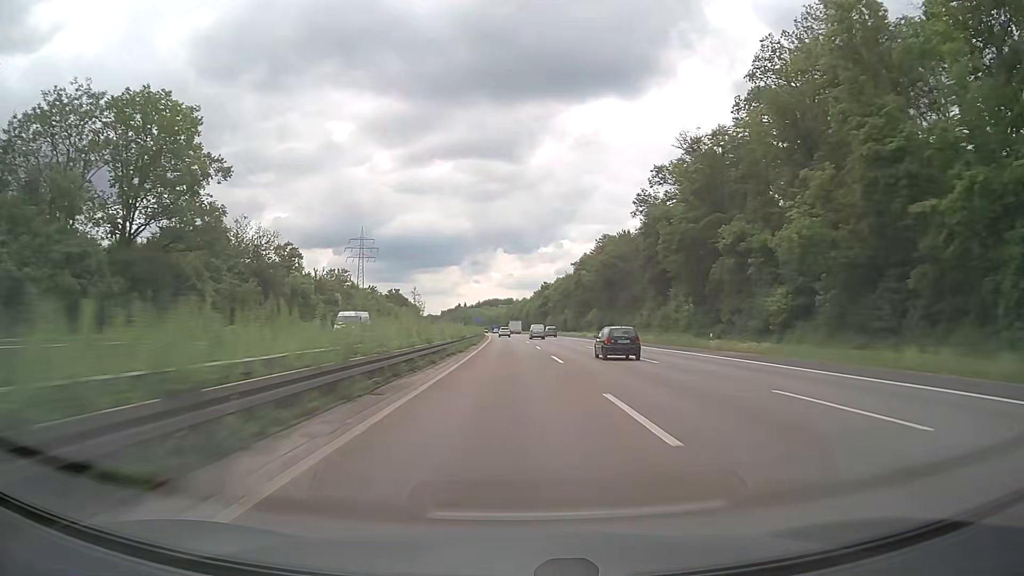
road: motorway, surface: asphalt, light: Day
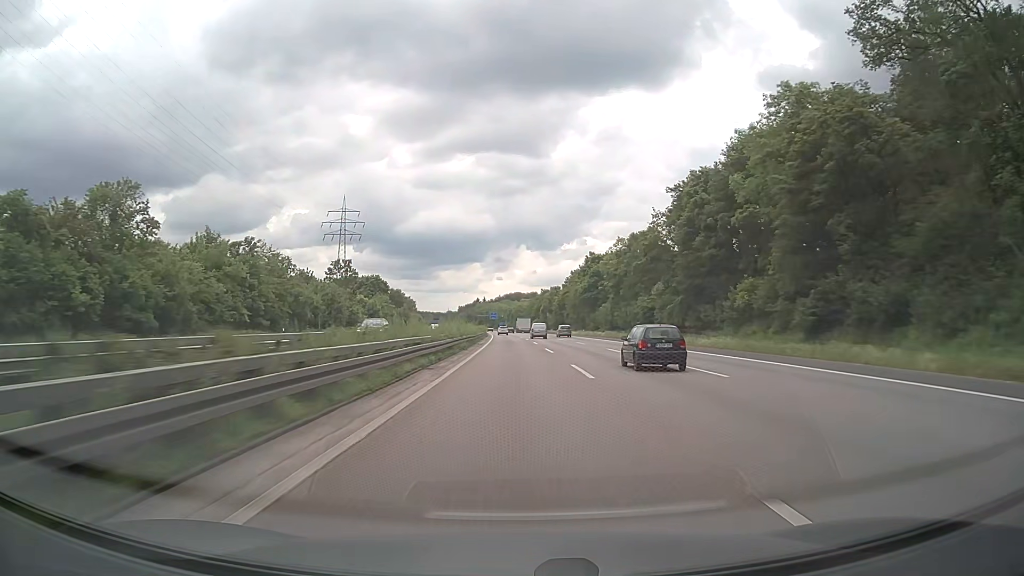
(-1.5, +80.6) m; -2°
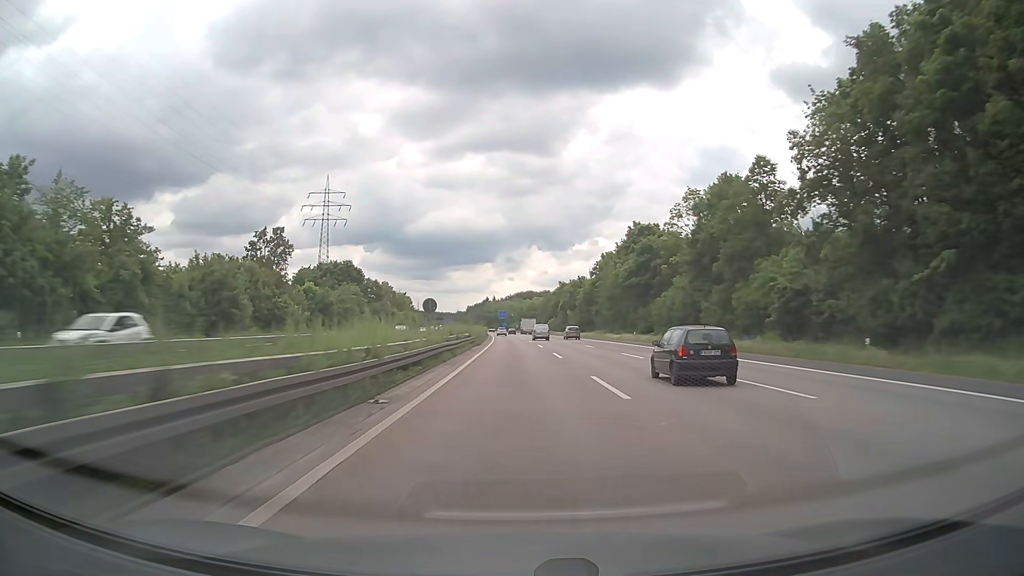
(-0.3, +40.7) m; -1°
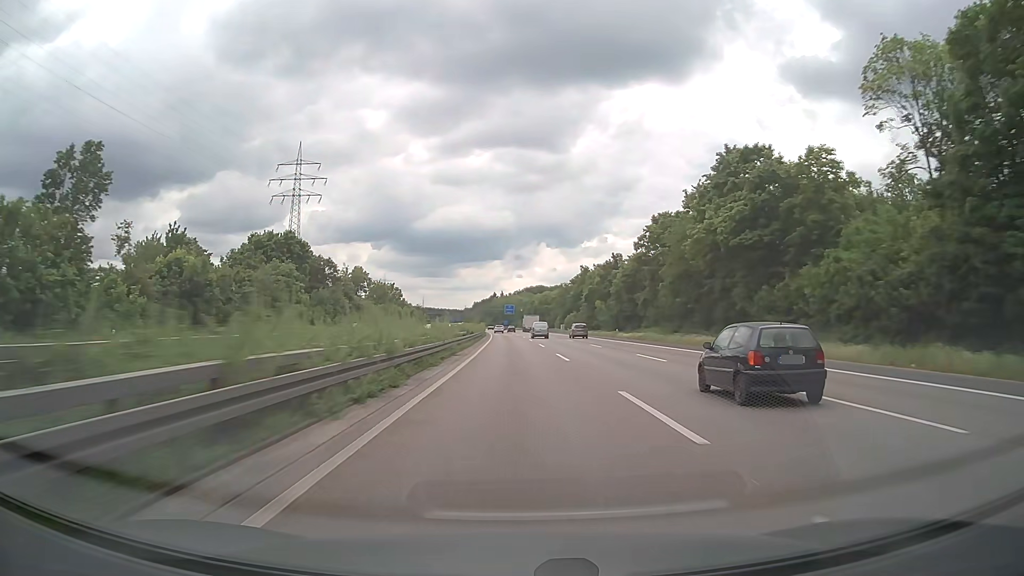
(-0.3, +40.9) m; -1°
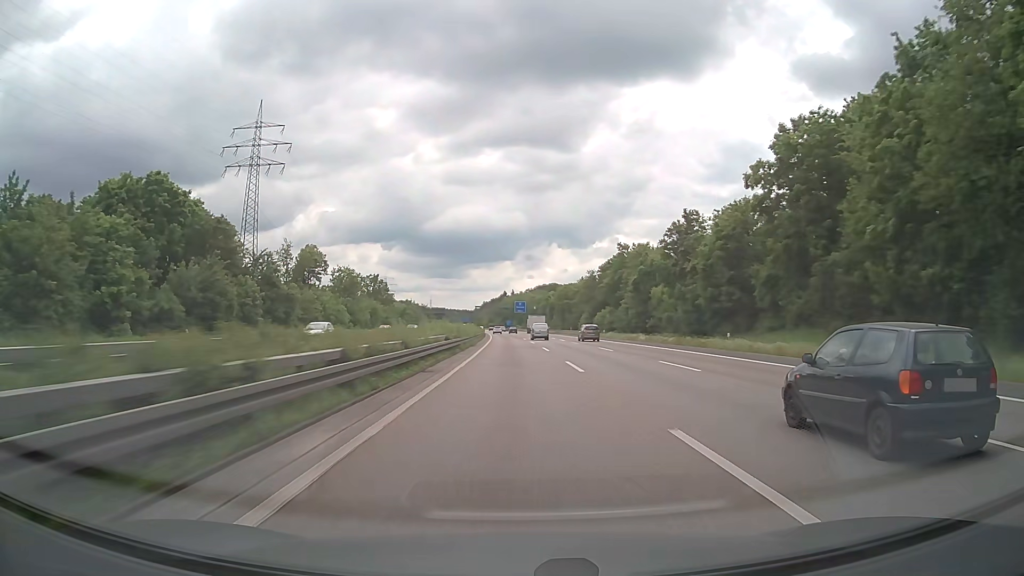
(-0.3, +41.0) m; -1°
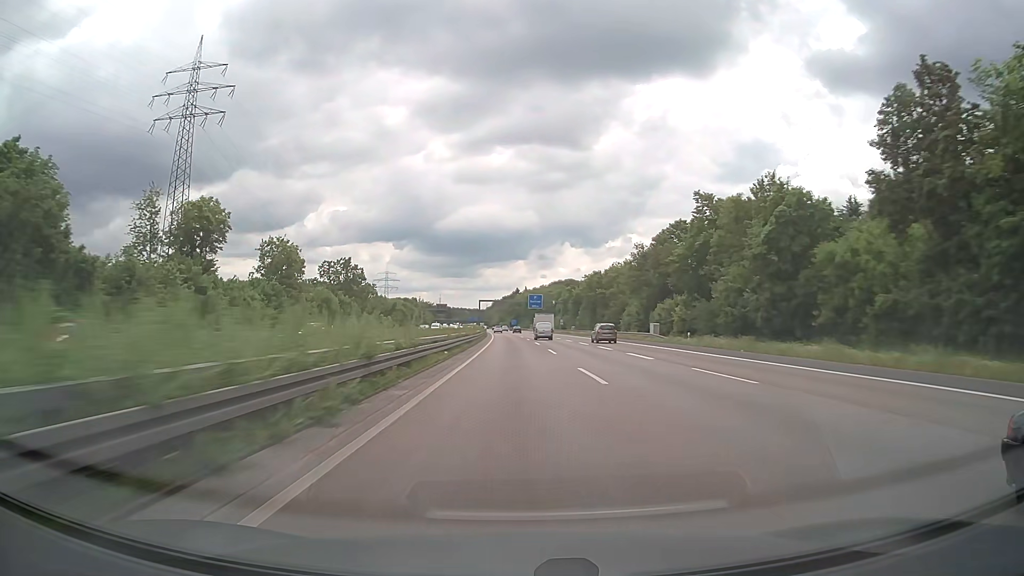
(-0.3, +41.1) m; -1°
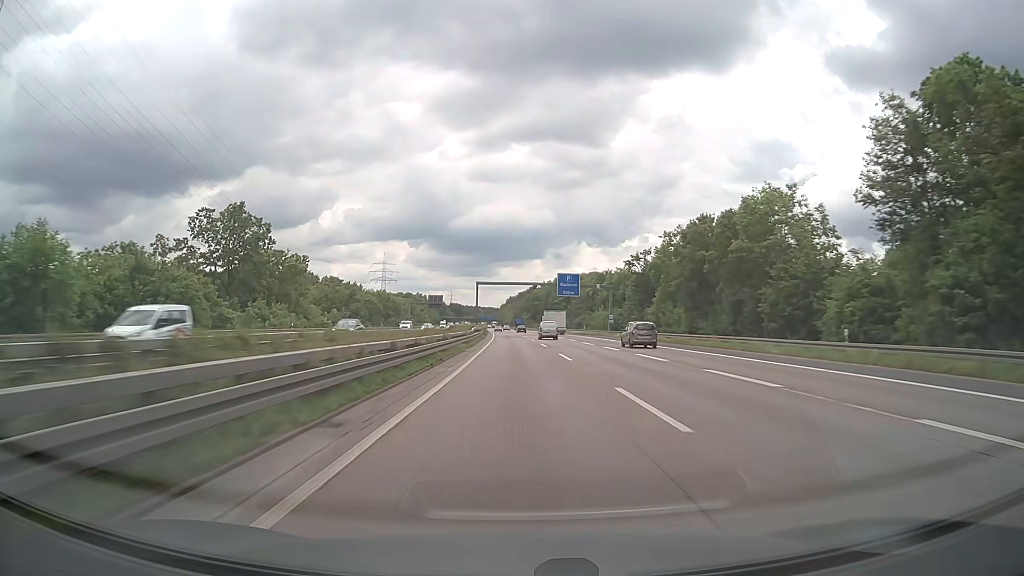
(-0.7, +61.8) m; -1°
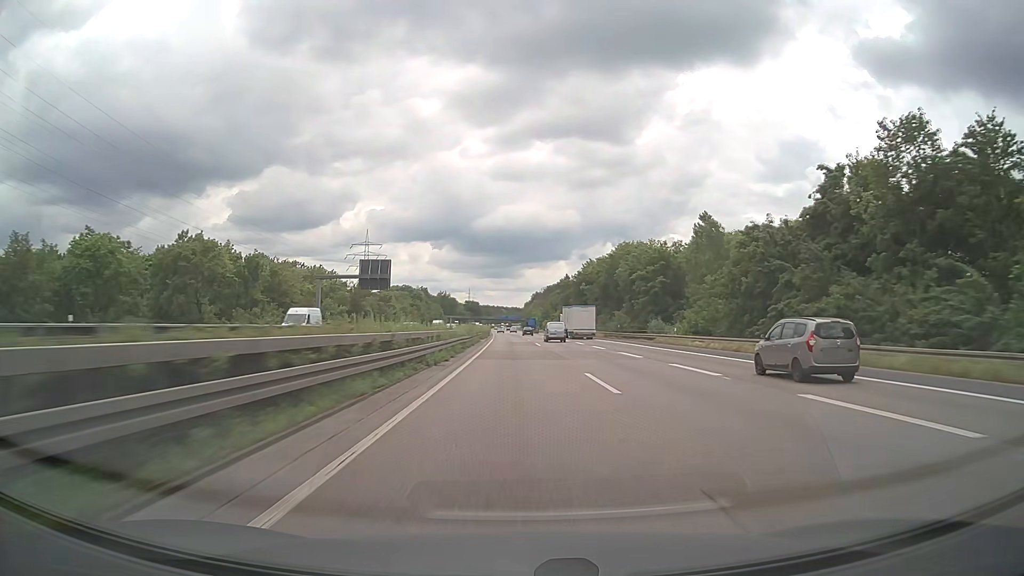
(-1.6, +103.2) m; -2°
(0, +10) (0, +20) (0, +30) (0, +40) (-1, +50) (-1, +60) (-1, +70) (-1, +80) (-1, +90) (-2, +100) m
